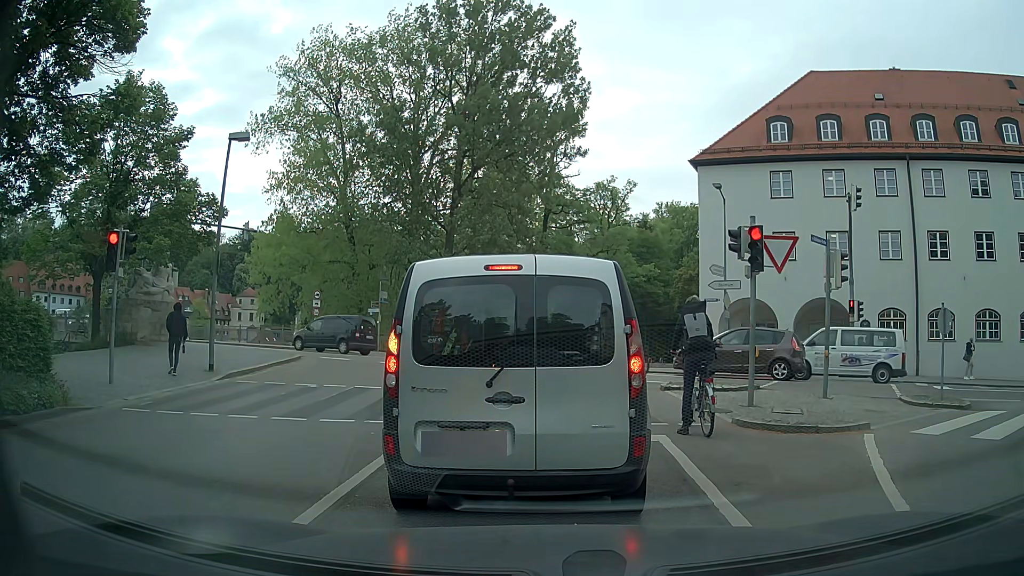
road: residential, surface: asphalt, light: Day
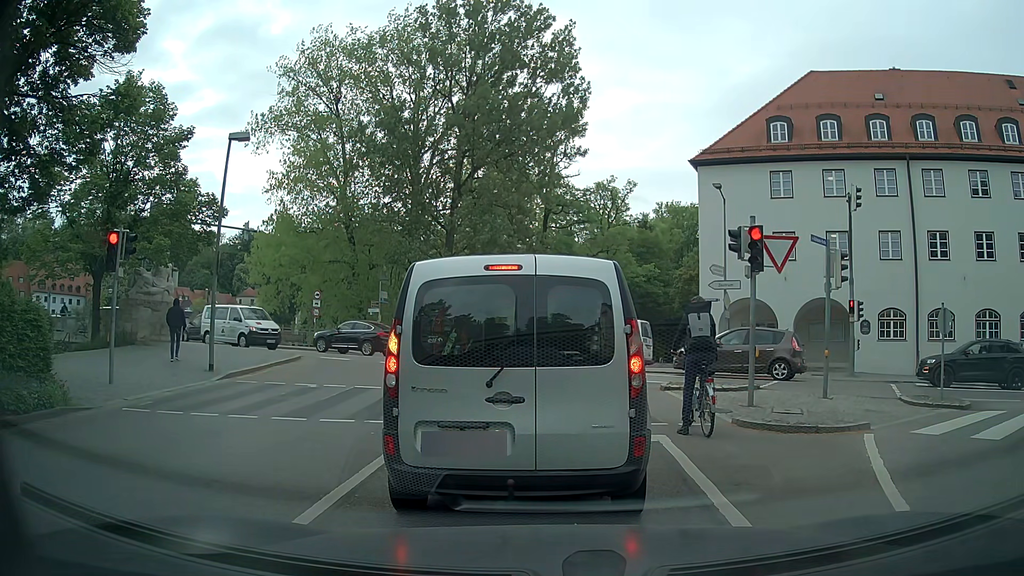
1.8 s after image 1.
(0.0, 0.0) m; 0°
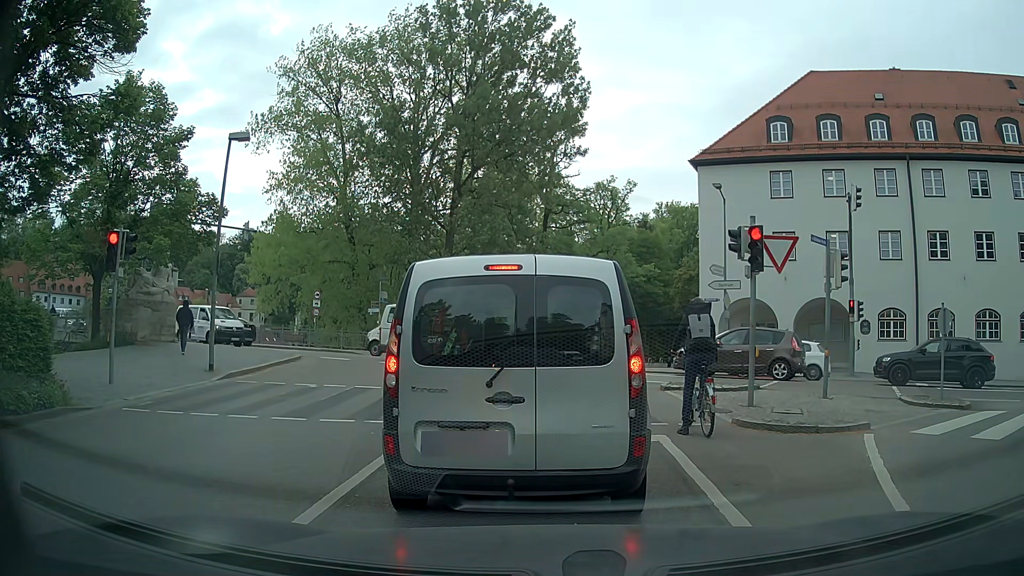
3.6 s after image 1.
(0.0, 0.0) m; 0°
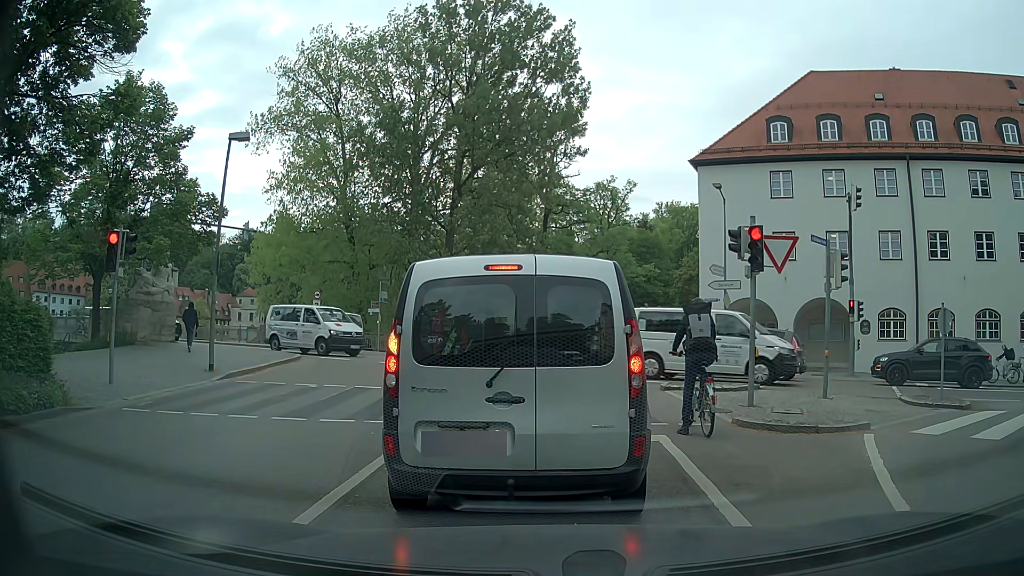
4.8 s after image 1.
(0.0, 0.0) m; 0°
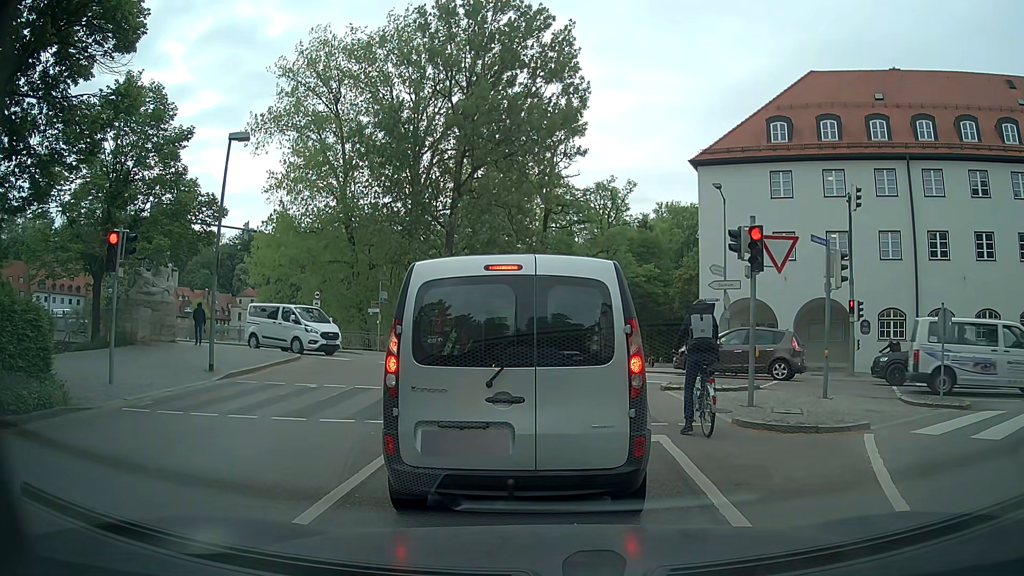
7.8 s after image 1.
(0.0, 0.0) m; 0°
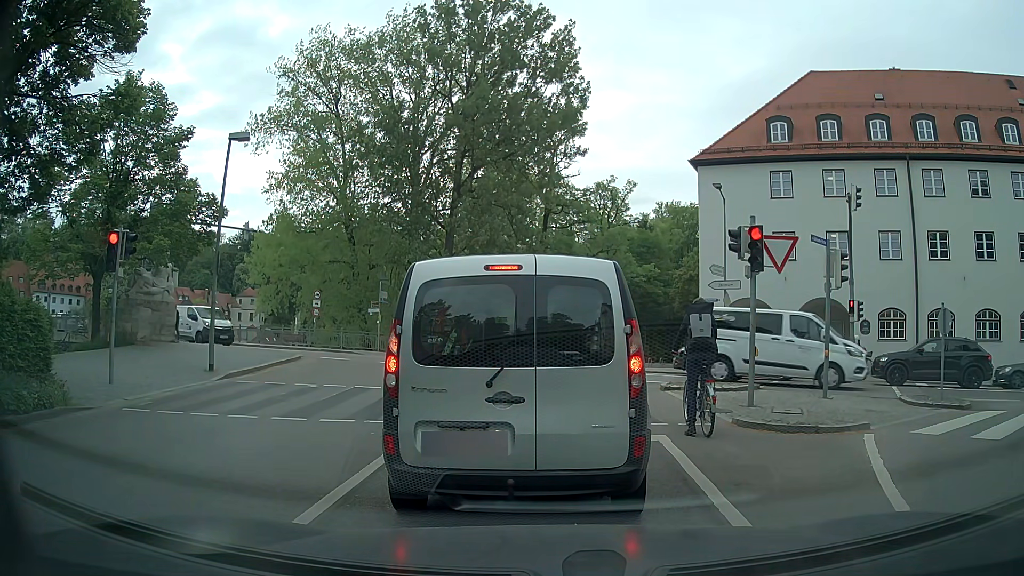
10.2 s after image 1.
(0.0, 0.0) m; 0°
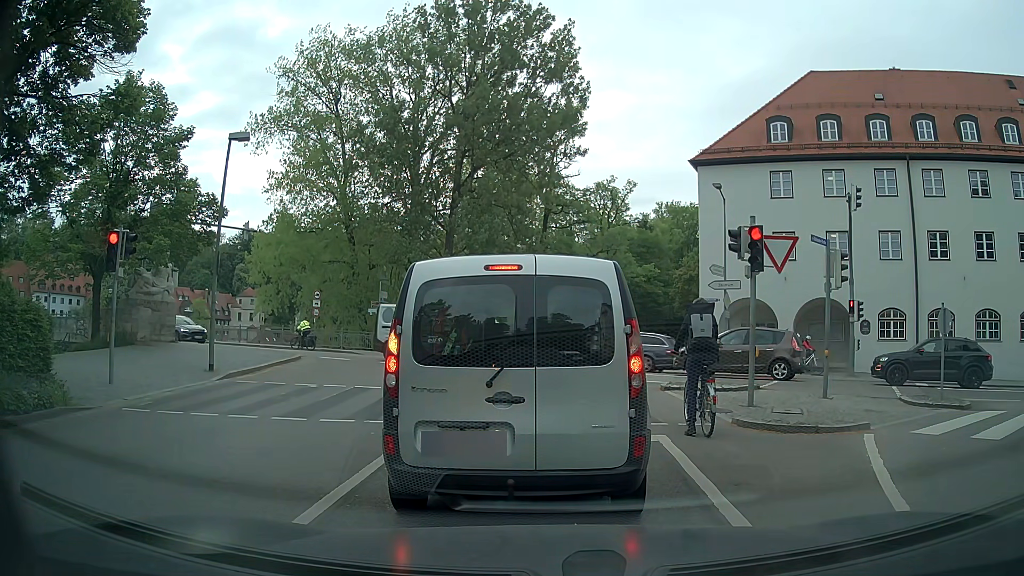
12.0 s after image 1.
(0.0, 0.0) m; 0°
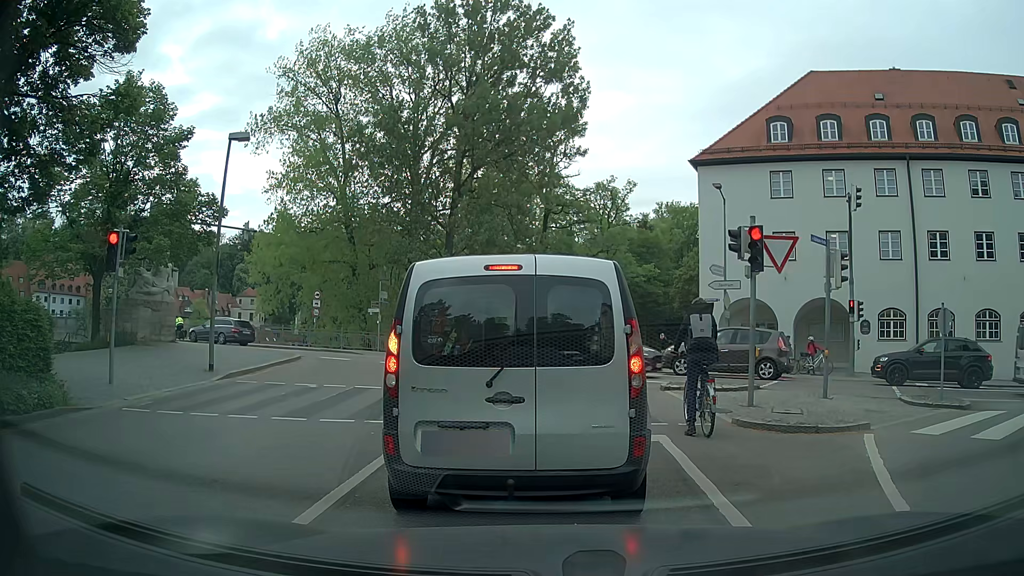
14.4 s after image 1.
(0.0, 0.0) m; 0°
